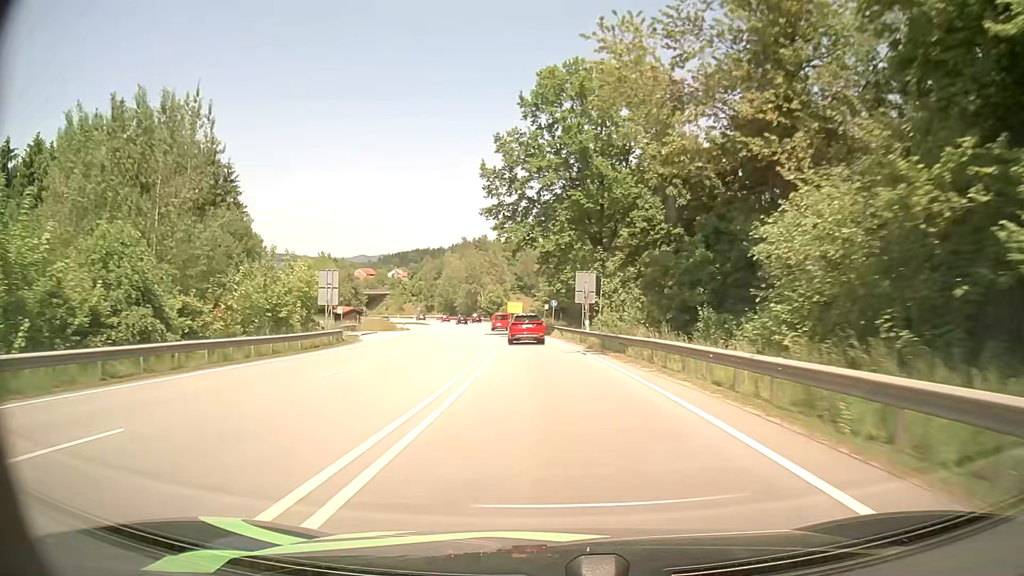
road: primary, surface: asphalt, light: Day
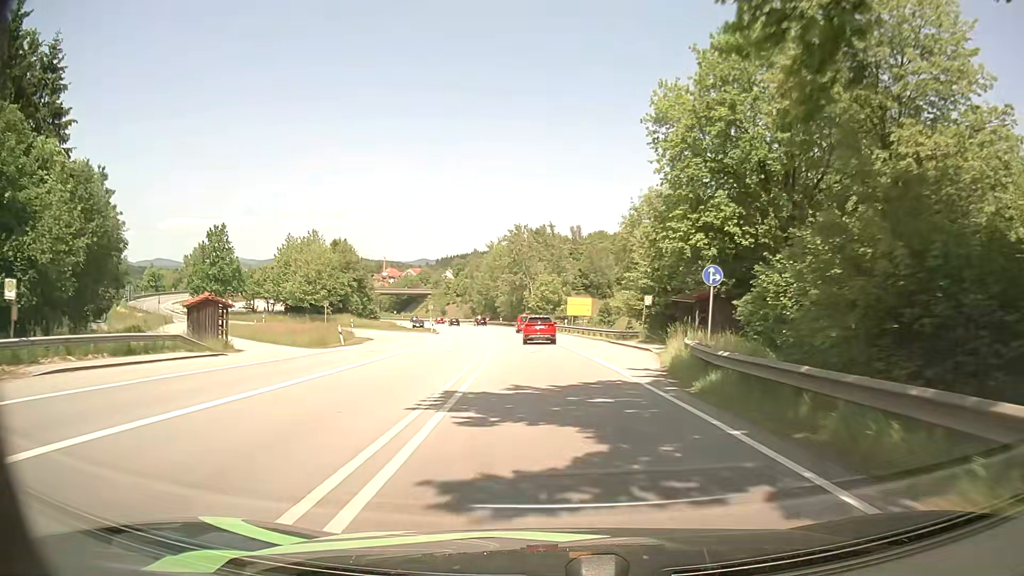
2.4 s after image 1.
(-2.2, +44.8) m; -5°
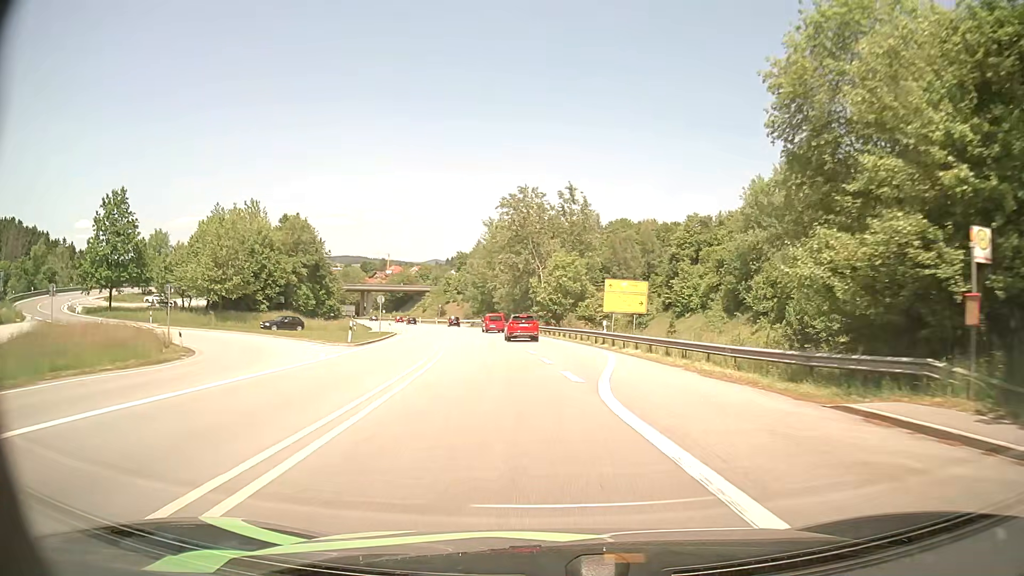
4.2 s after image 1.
(-0.4, +31.0) m; -1°
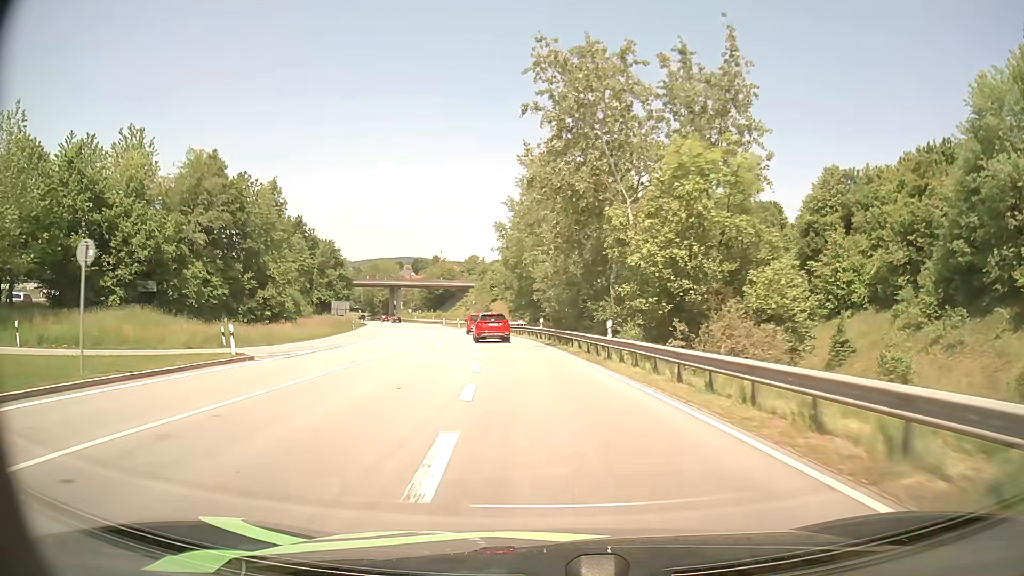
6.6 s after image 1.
(-1.2, +40.2) m; -5°
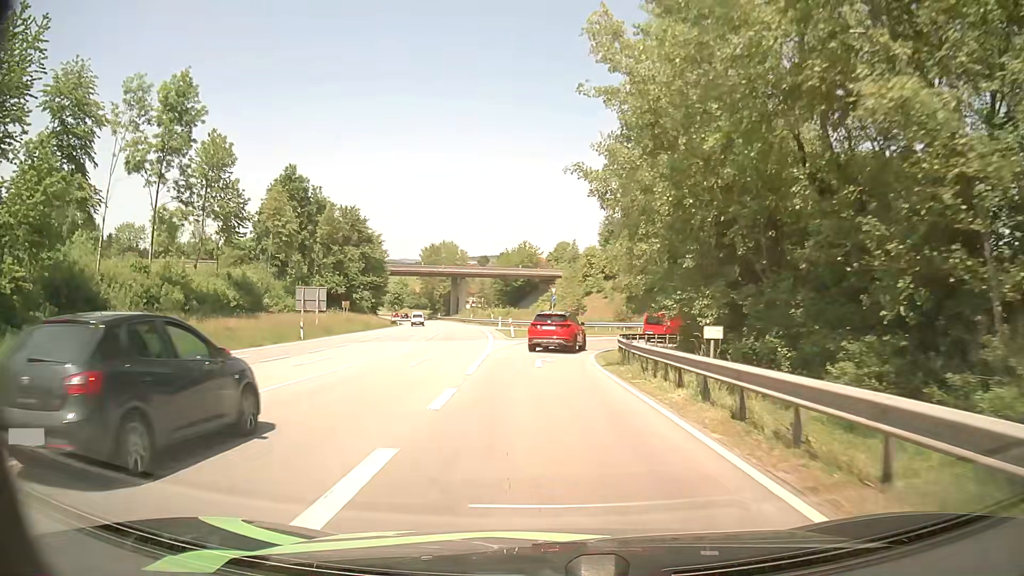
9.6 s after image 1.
(-3.2, +43.7) m; -8°
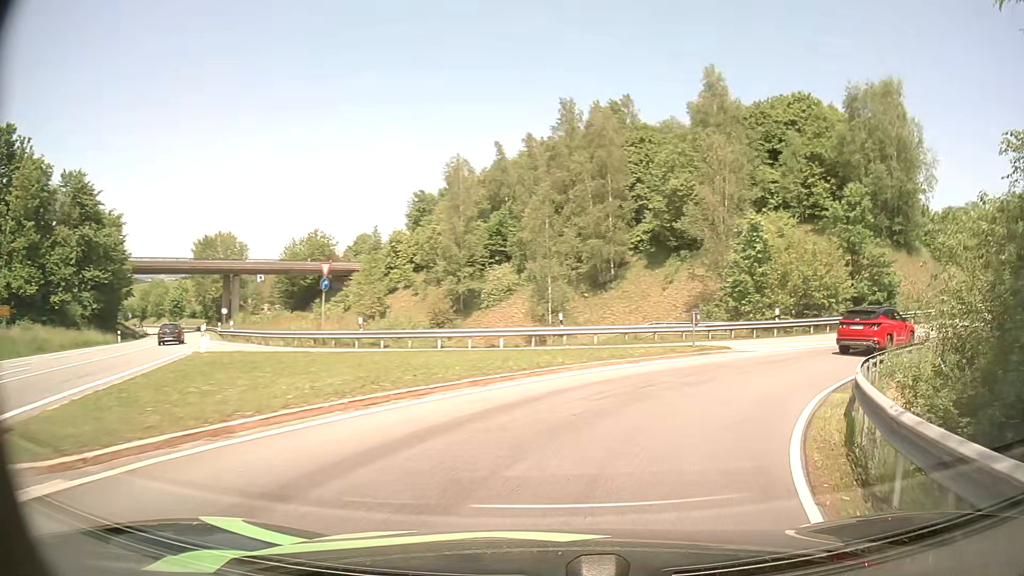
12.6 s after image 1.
(+1.3, +32.2) m; +17°
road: primary_link
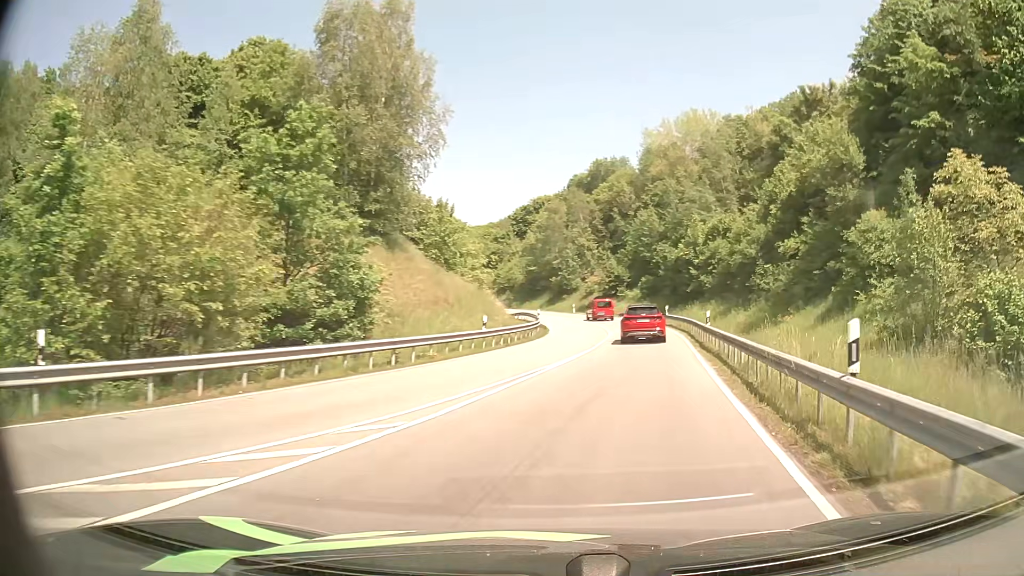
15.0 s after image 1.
(+9.6, +21.3) m; +46°
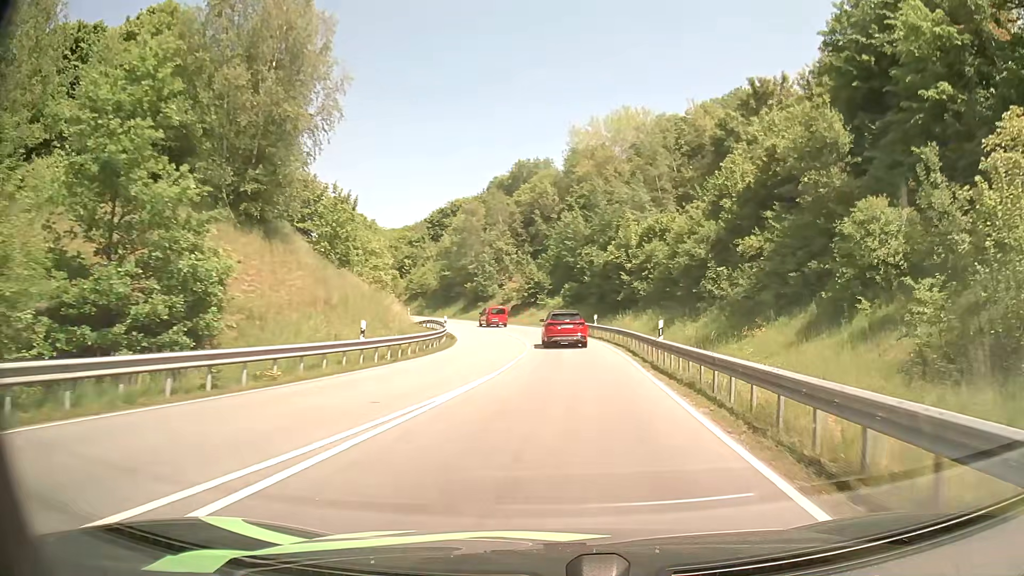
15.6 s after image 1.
(+0.5, +6.9) m; +7°
(0, +10) (+1, +20) (+1, +30) (+1, +40) (0, +50) (-3, +60) (-6, +69) (-10, +78) (-15, +87) (-21, +95) m
